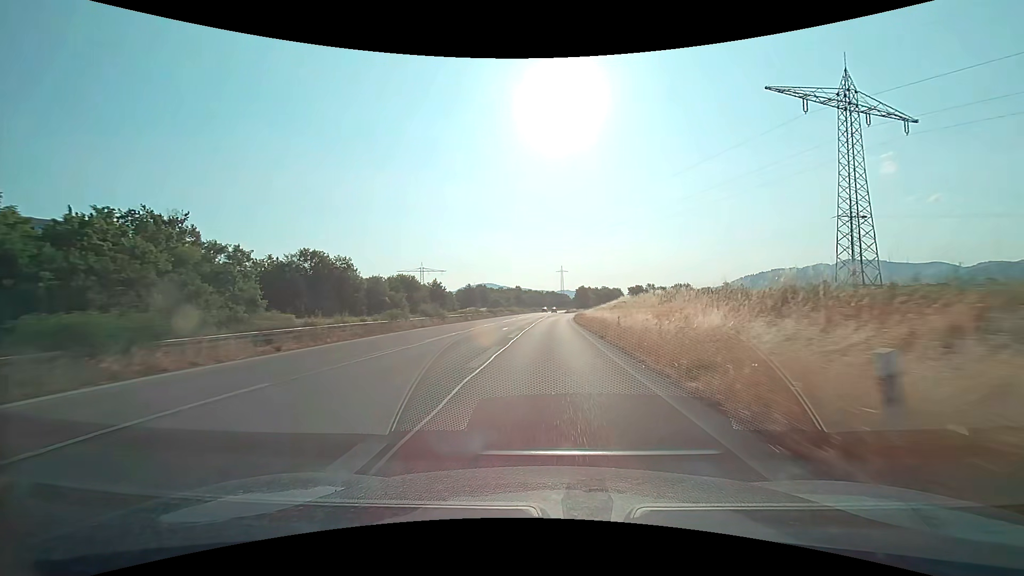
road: trunk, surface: asphalt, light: Day
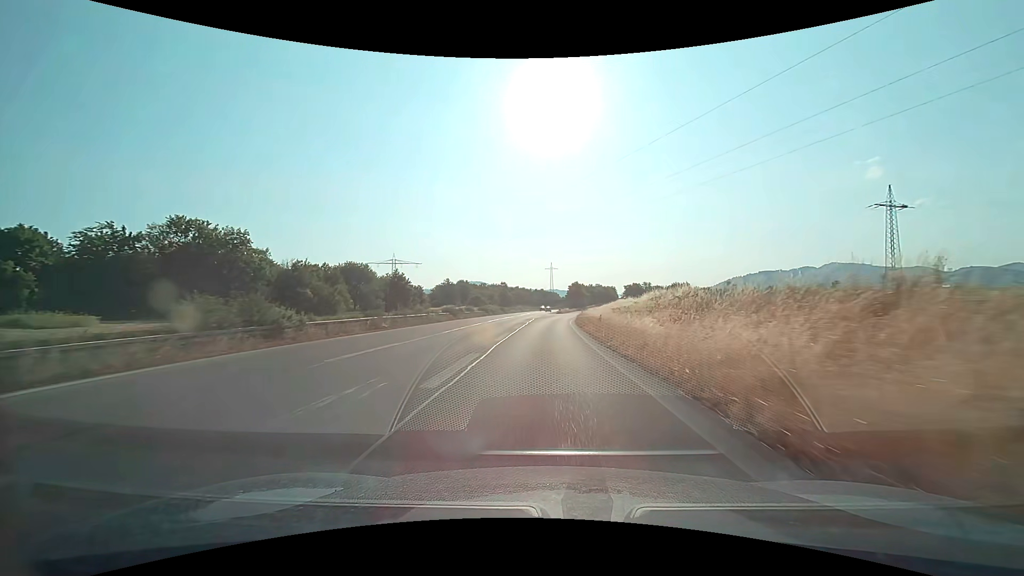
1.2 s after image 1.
(+0.3, +27.1) m; +1°
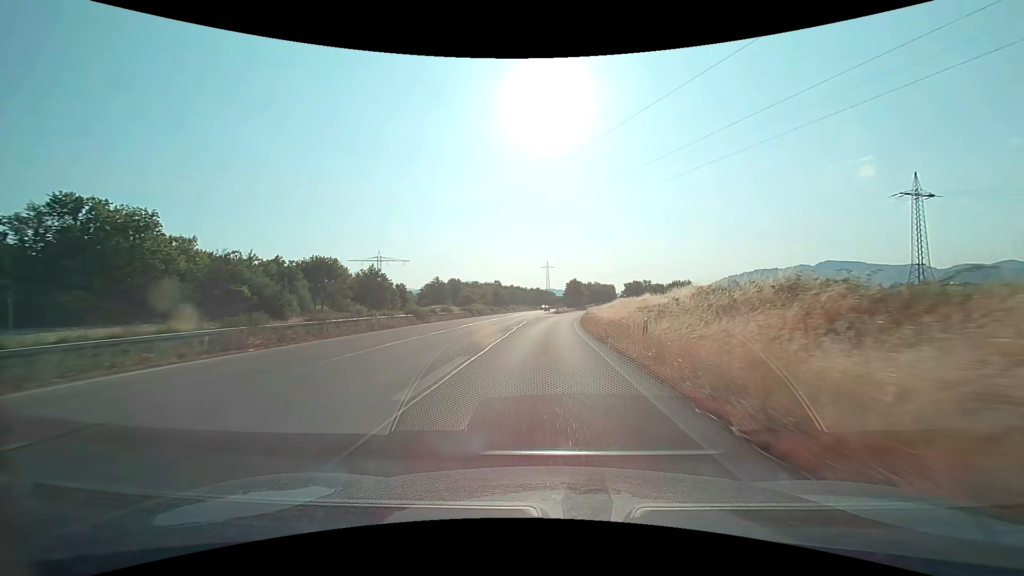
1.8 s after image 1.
(+0.1, +13.2) m; +1°
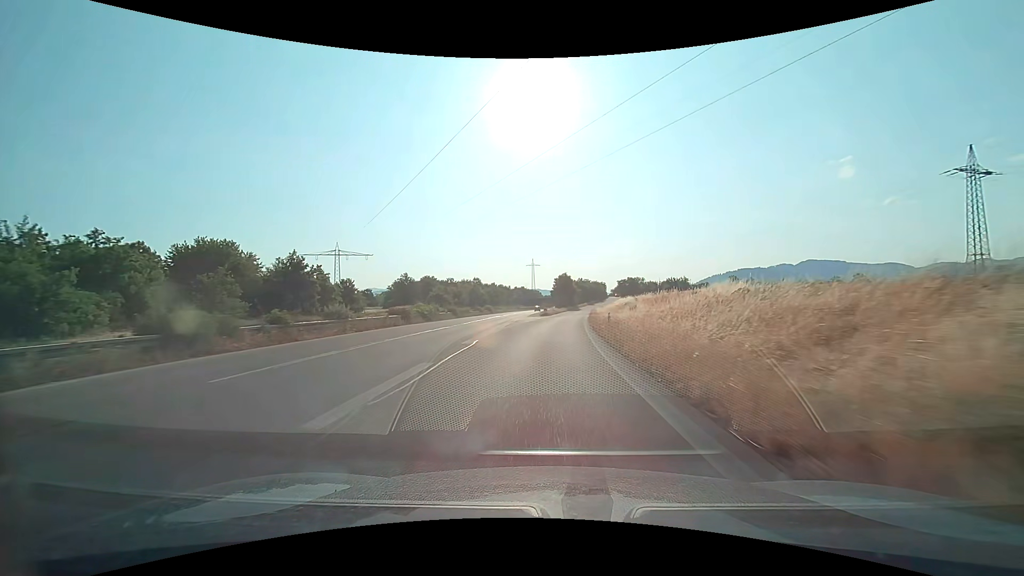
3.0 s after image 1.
(+0.2, +25.7) m; +1°
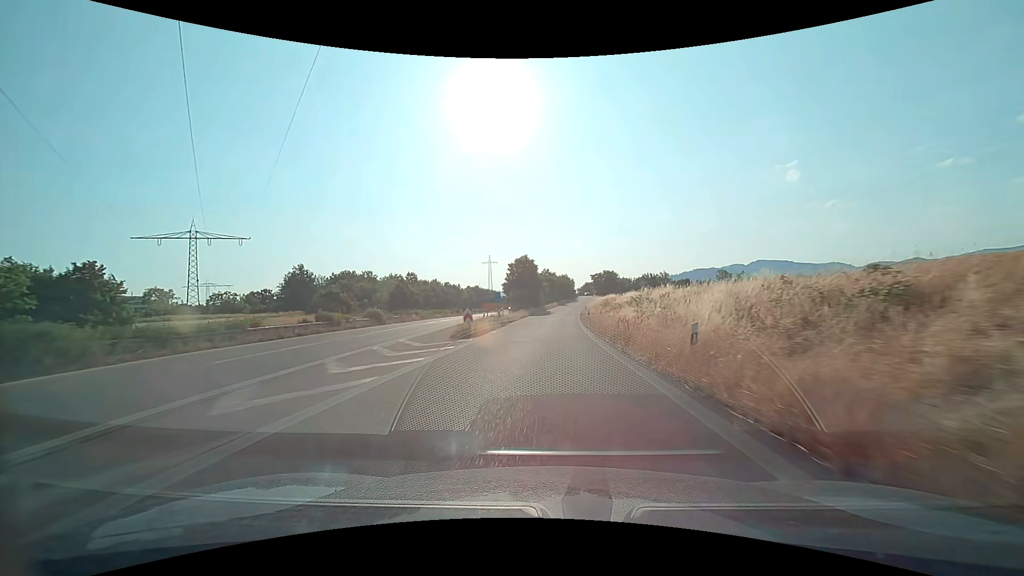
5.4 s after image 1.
(+1.9, +48.5) m; +5°
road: trunk_link
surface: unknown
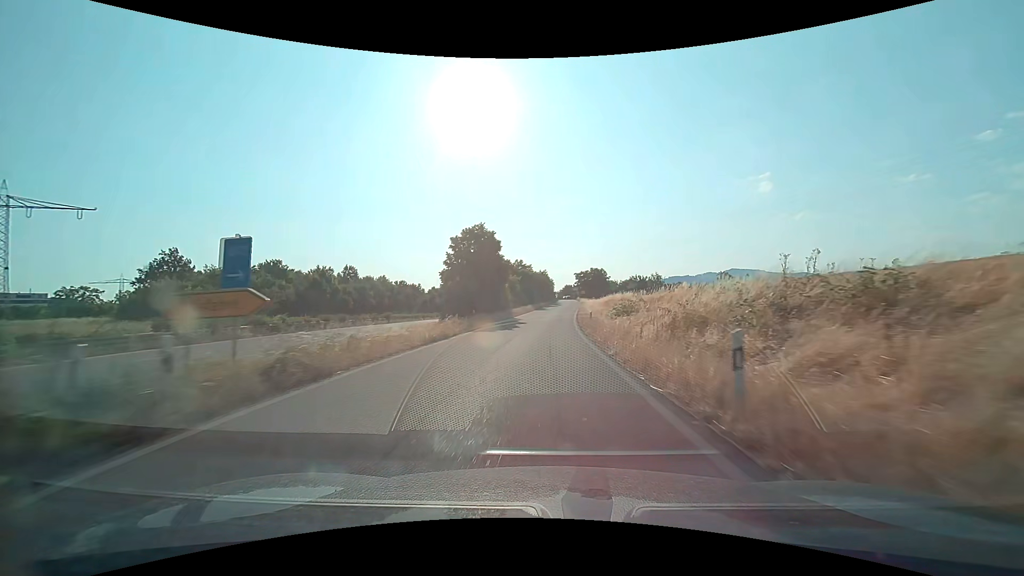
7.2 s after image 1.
(+0.9, +34.0) m; +3°
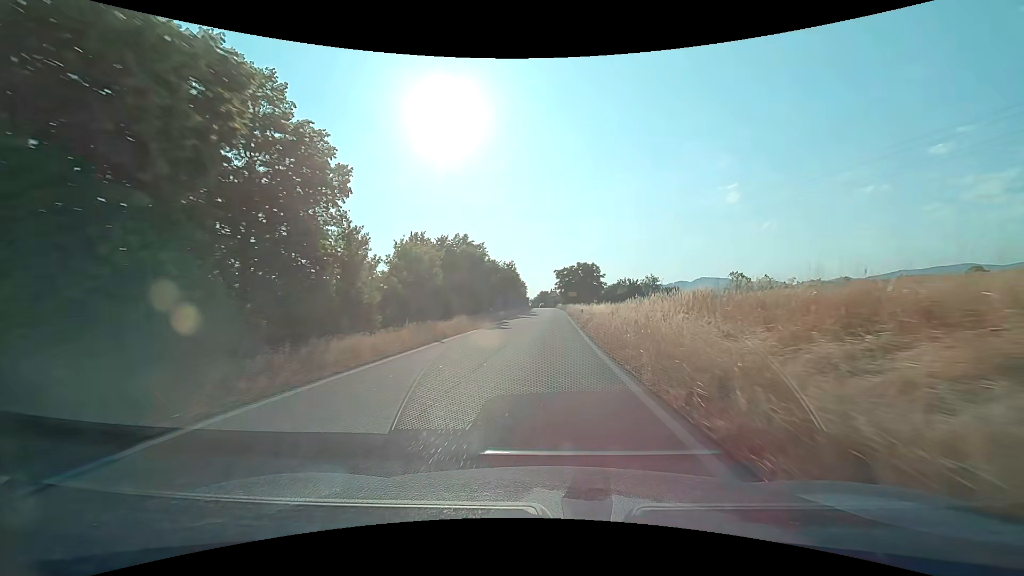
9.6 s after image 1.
(+1.0, +41.9) m; +3°
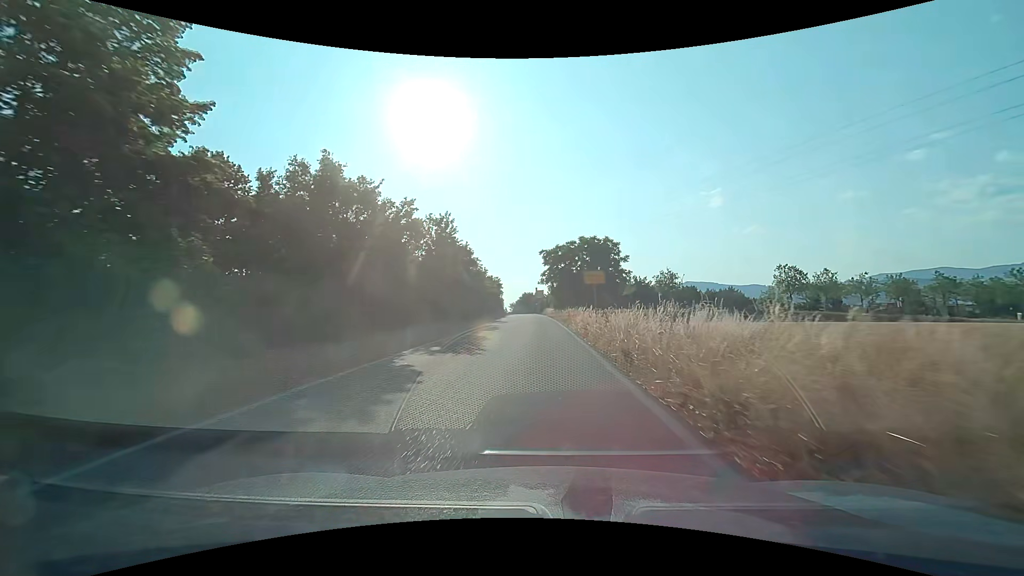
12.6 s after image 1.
(+0.9, +42.4) m; +2°
(0, +10) (0, +20) (0, +30) (-1, +40) (-1, +50) (-1, +60) (-2, +70) (-2, +80) (-3, +90) (-3, +100) m
